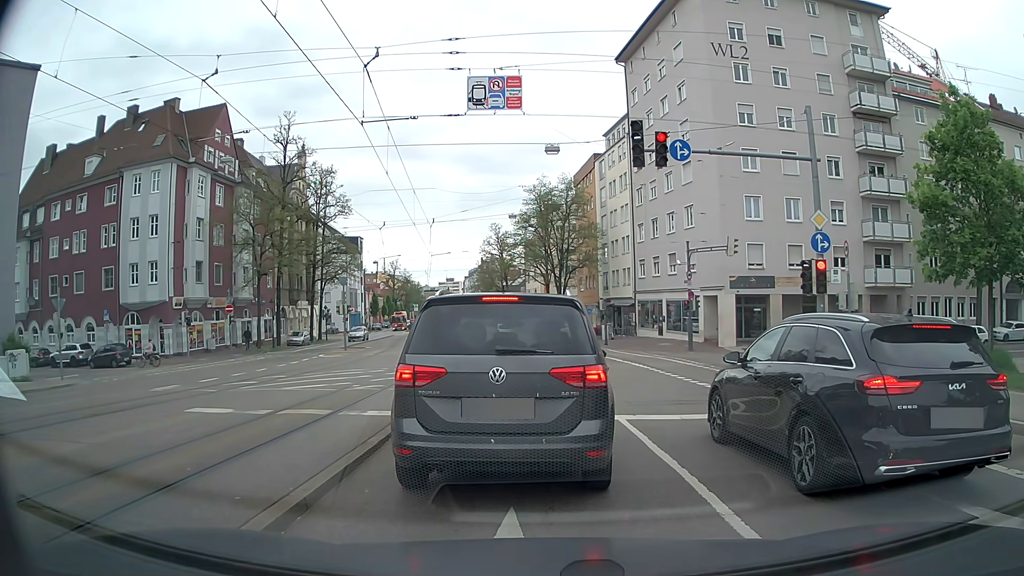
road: tertiary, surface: asphalt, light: Day
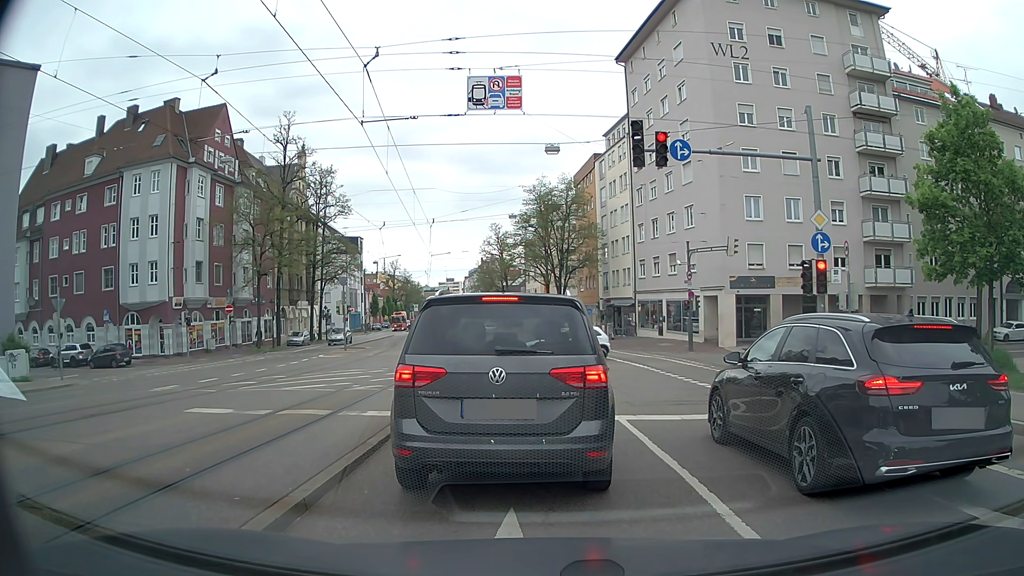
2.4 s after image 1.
(0.0, +0.1) m; 0°
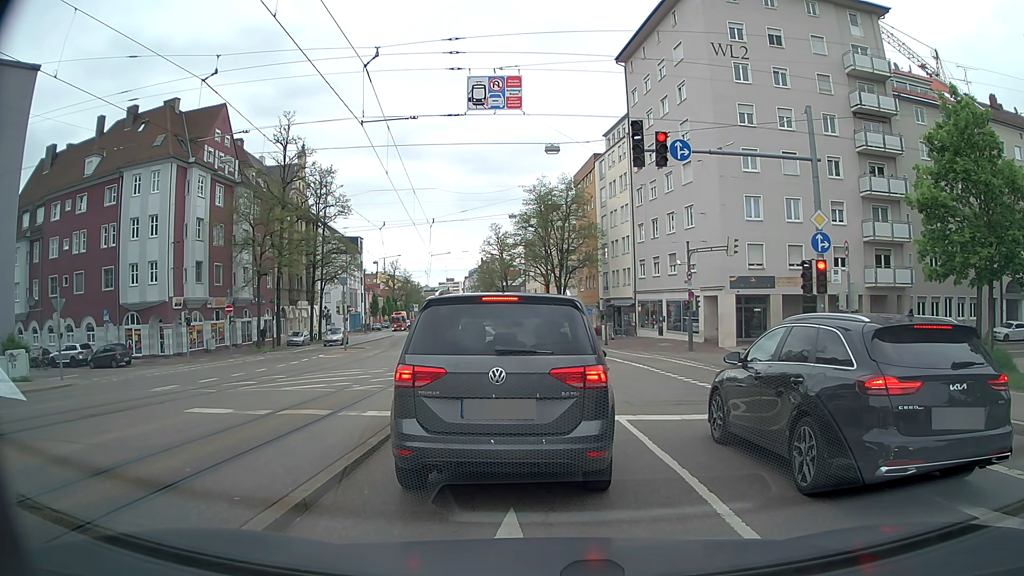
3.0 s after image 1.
(0.0, 0.0) m; 0°
(0, +10) (0, +20) (0, +30) (-1, +40) (-1, +50) (-3, +60) (-4, +70) (-5, +80) (-6, +90) (-7, +100) m
